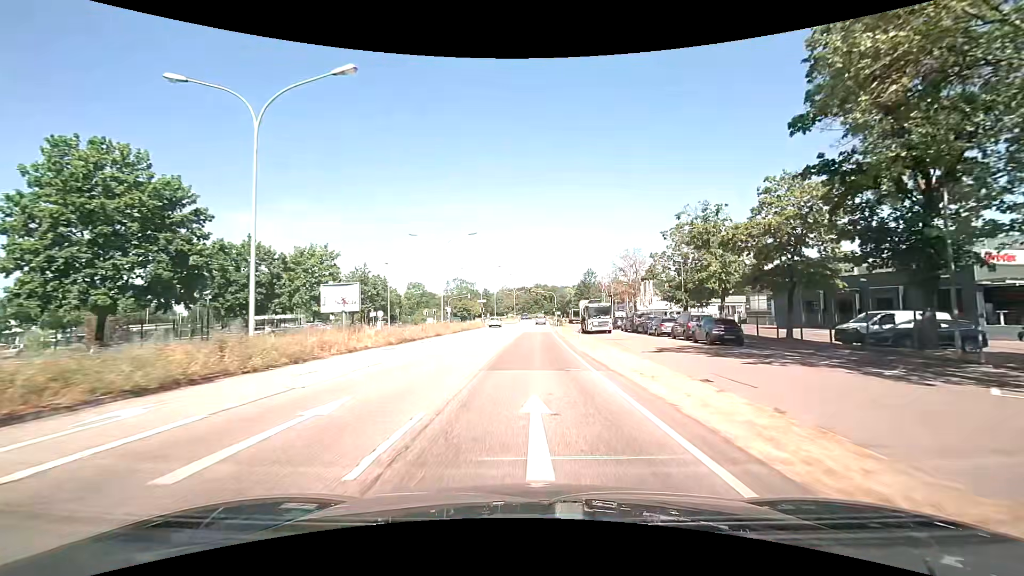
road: primary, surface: asphalt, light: Day
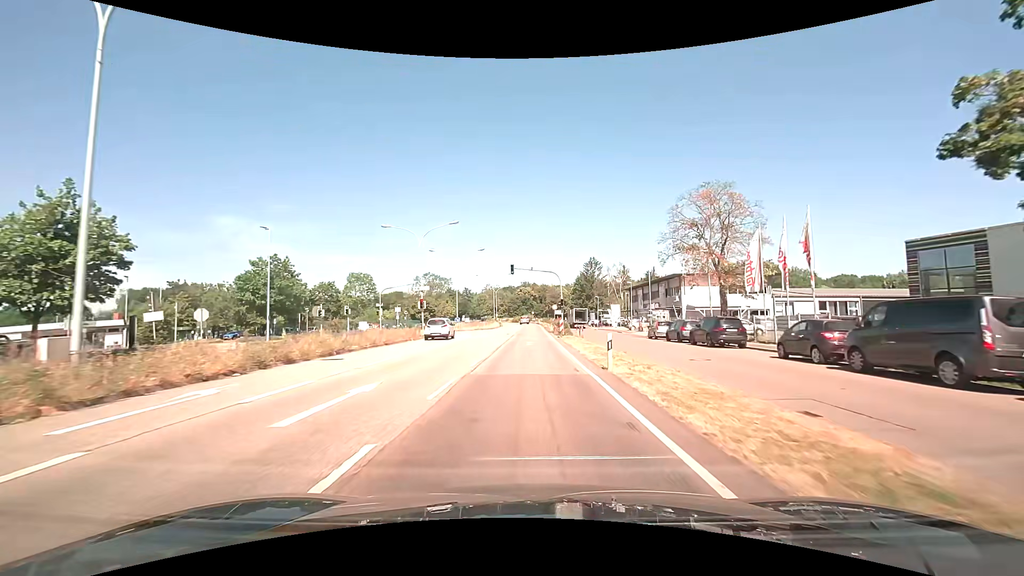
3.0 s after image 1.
(+0.6, +38.0) m; +2°
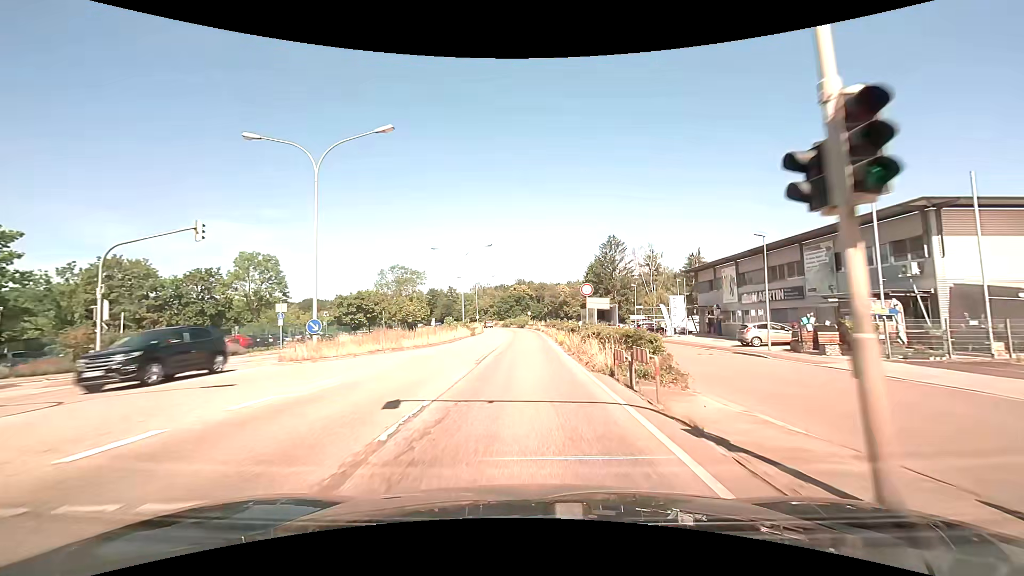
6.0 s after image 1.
(+0.3, +38.4) m; 0°
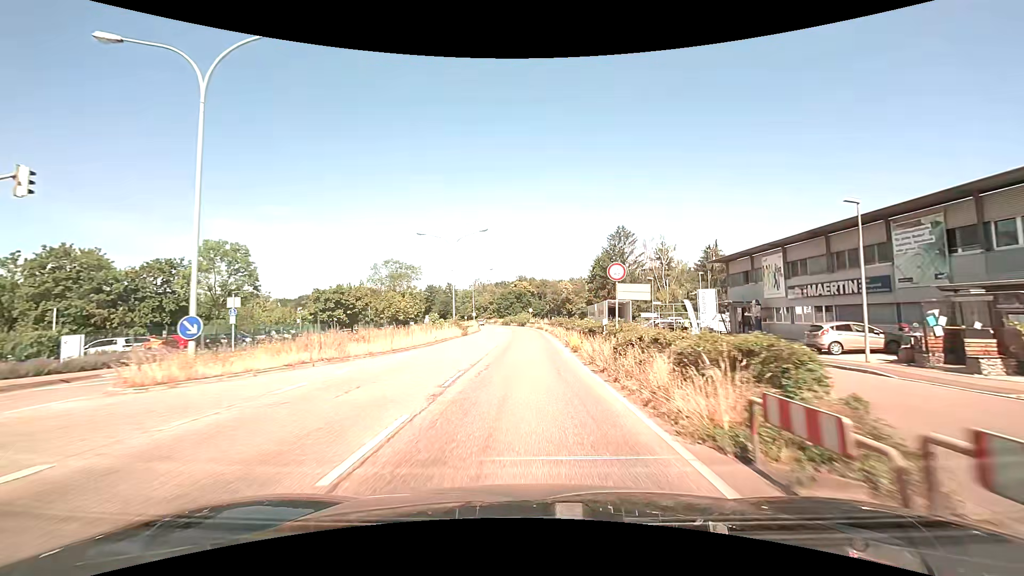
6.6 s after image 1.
(0.0, +7.7) m; 0°
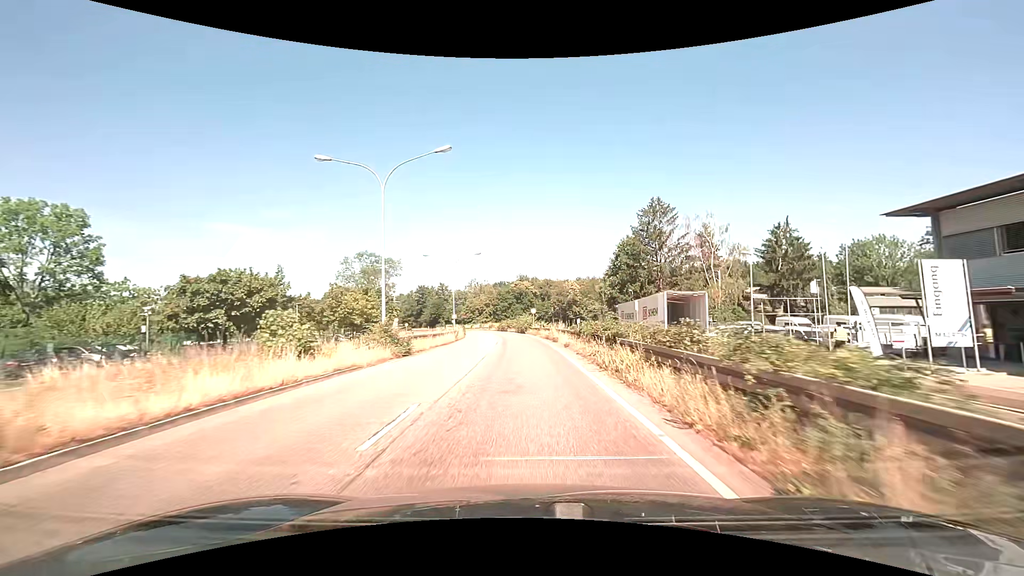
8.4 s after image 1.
(-0.1, +22.9) m; 0°
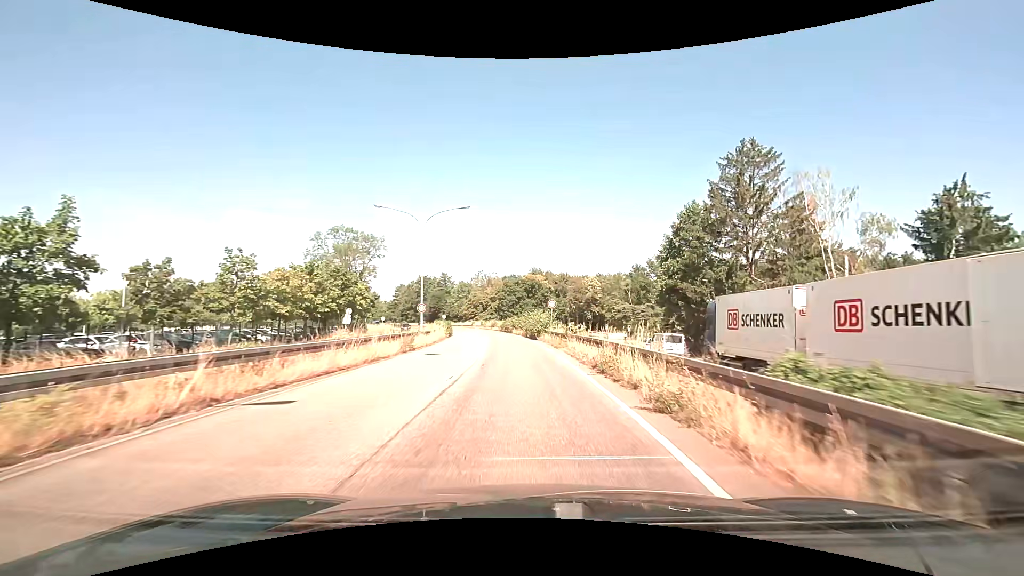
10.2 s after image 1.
(-0.3, +22.6) m; -2°
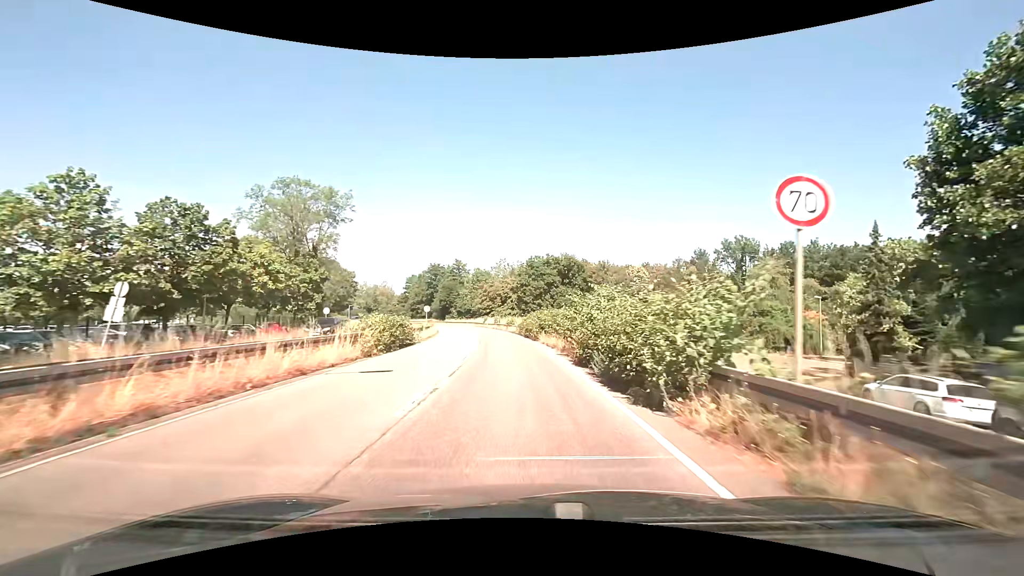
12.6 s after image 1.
(-0.7, +30.1) m; -3°
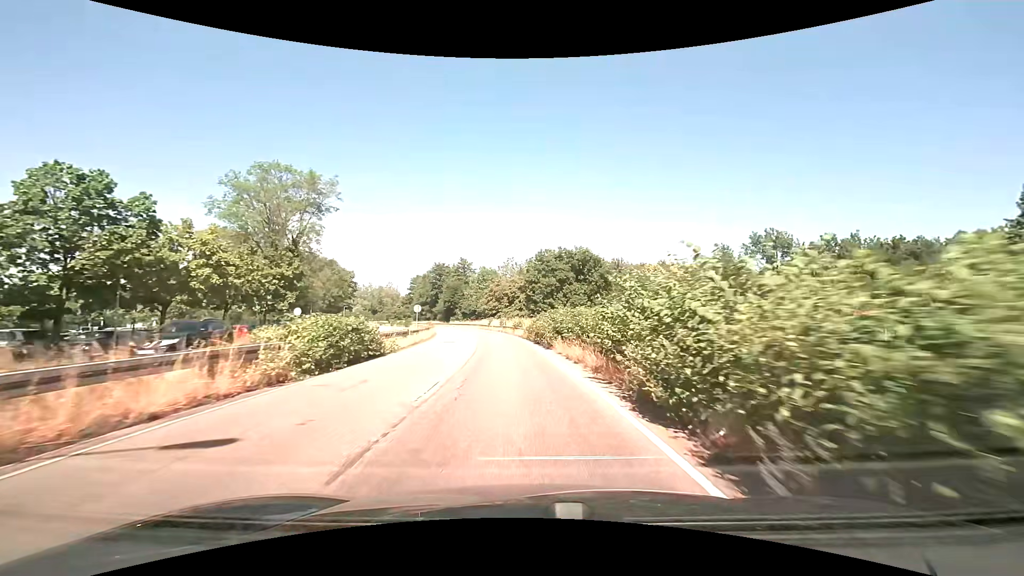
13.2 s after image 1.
(-0.1, +7.6) m; -1°
(0, +10) (0, +20) (-1, +30) (-2, +40) (-3, +50) (-5, +60) (-7, +70) (-9, +79) (-12, +89) (-14, +99) m
